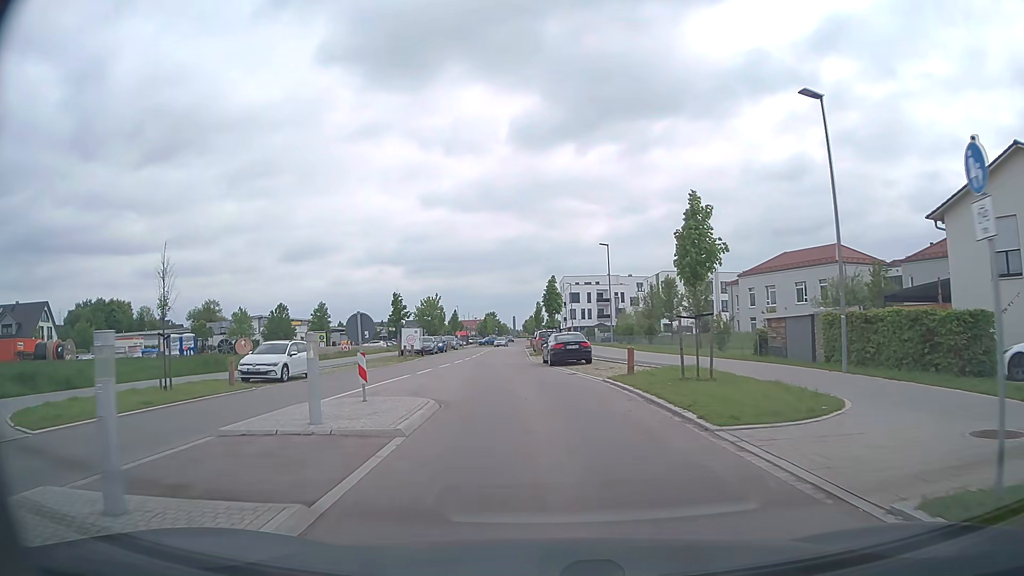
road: tertiary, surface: asphalt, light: Day
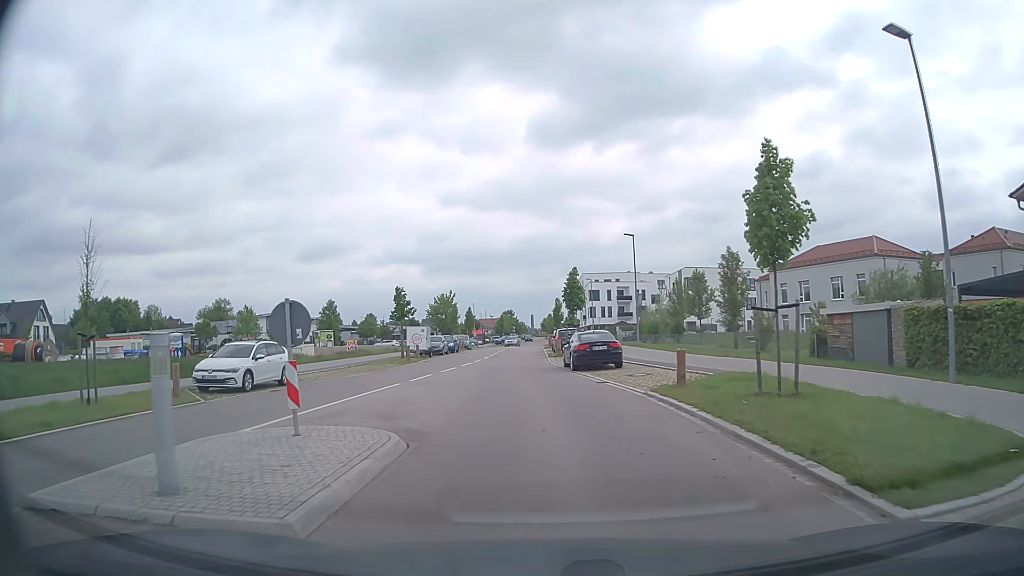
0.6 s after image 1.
(-0.1, +4.7) m; -2°
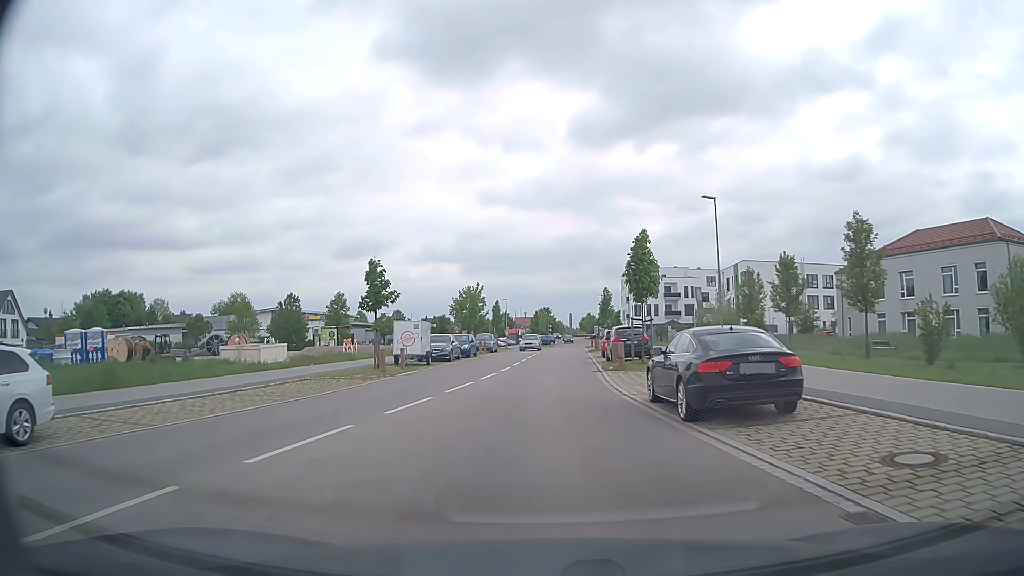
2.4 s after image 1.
(-0.5, +14.1) m; -3°
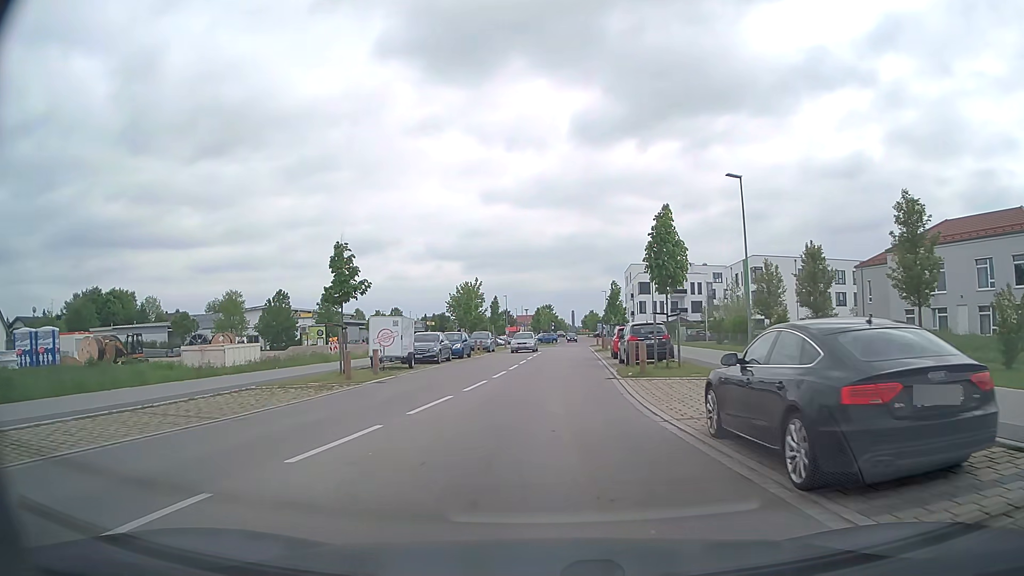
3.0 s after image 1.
(0.0, +4.7) m; -1°
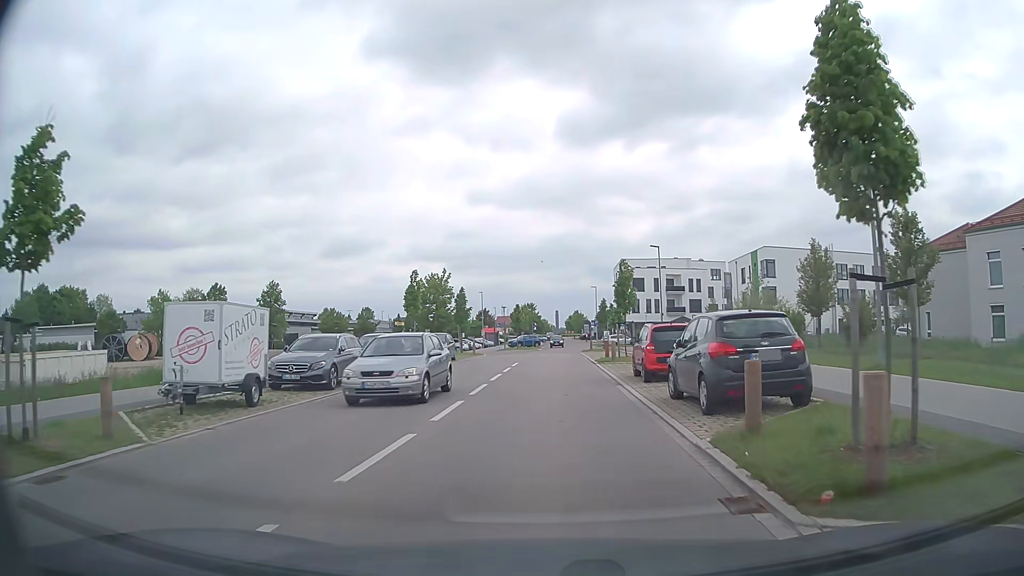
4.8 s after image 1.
(+0.1, +14.1) m; +1°
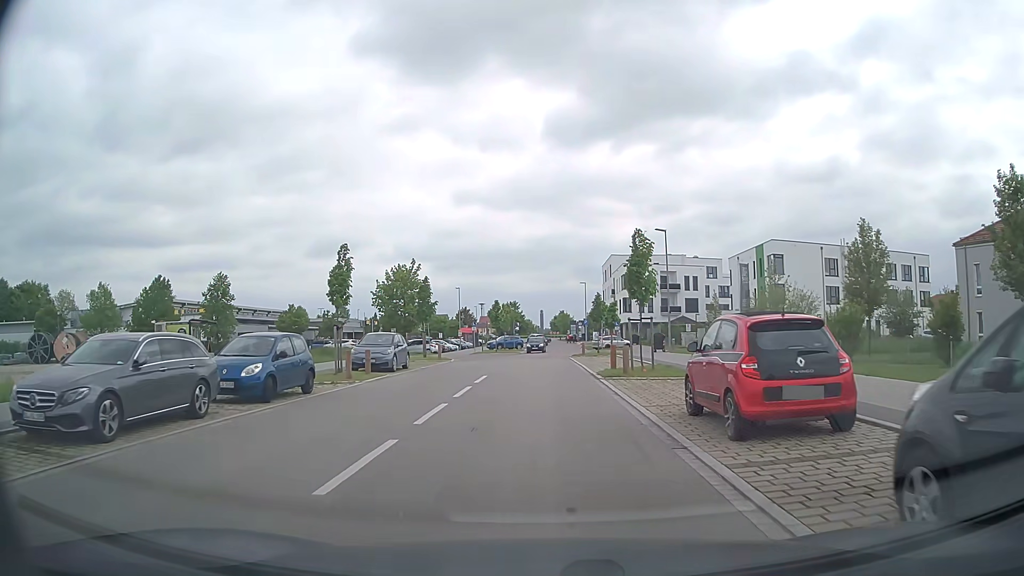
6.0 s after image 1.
(+0.1, +9.5) m; +1°
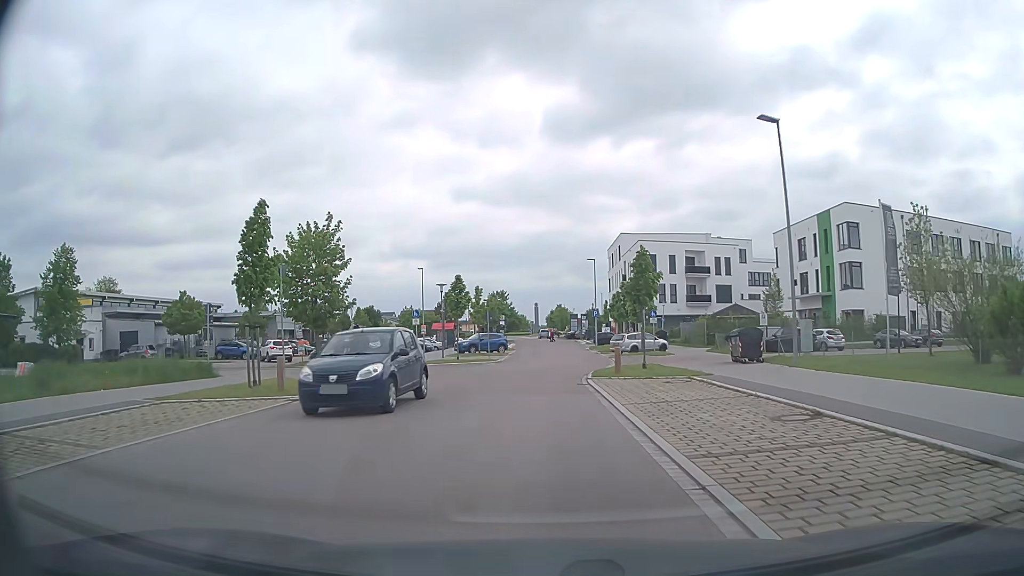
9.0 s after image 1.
(+0.2, +24.1) m; +1°
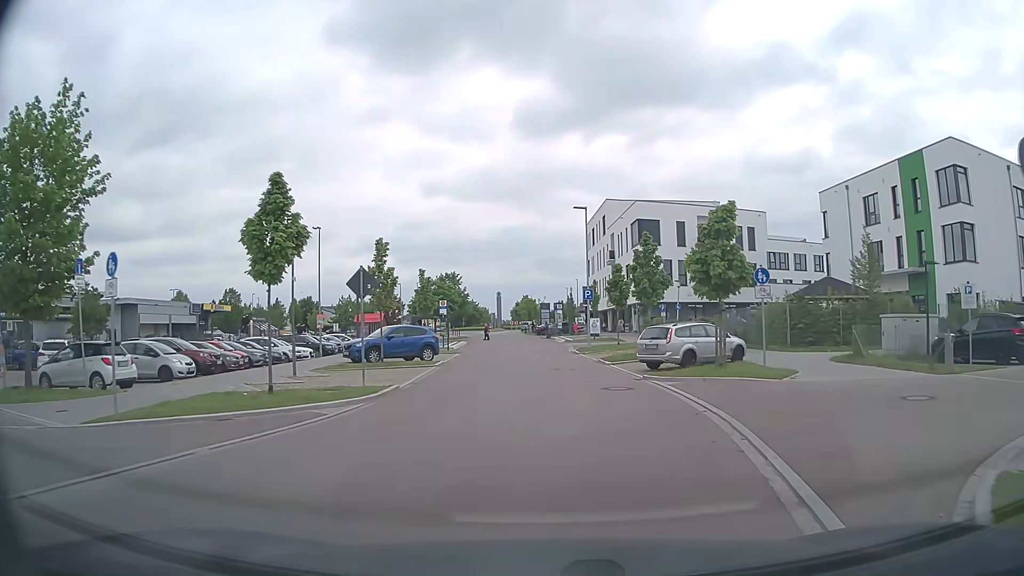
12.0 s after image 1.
(+0.1, +23.7) m; +2°
(0, +10) (0, +20) (0, +30) (0, +40) (0, +50) (0, +60) (-1, +70) (-3, +80) (-4, +90) (-5, +100) m
